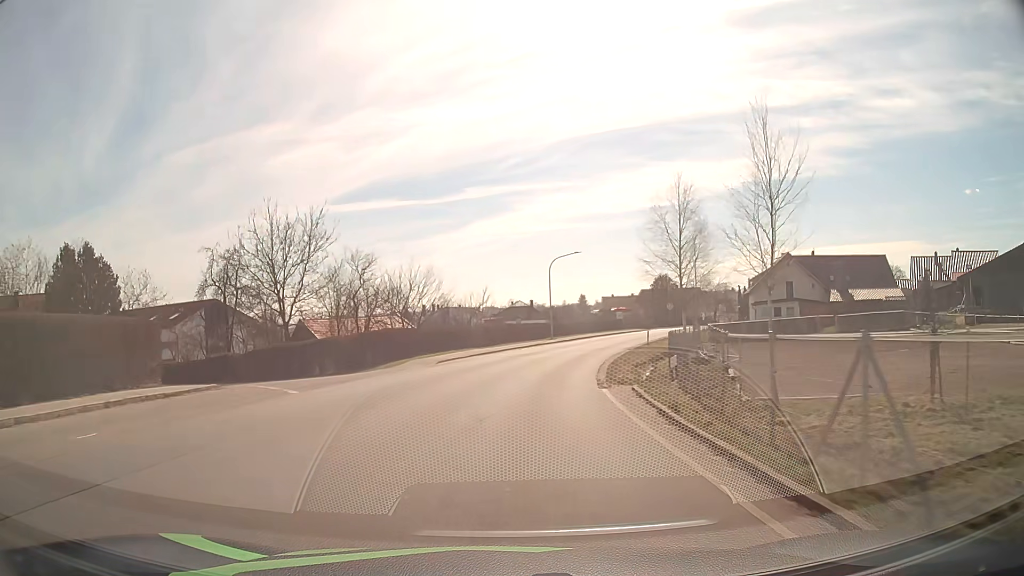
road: tertiary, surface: asphalt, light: Day
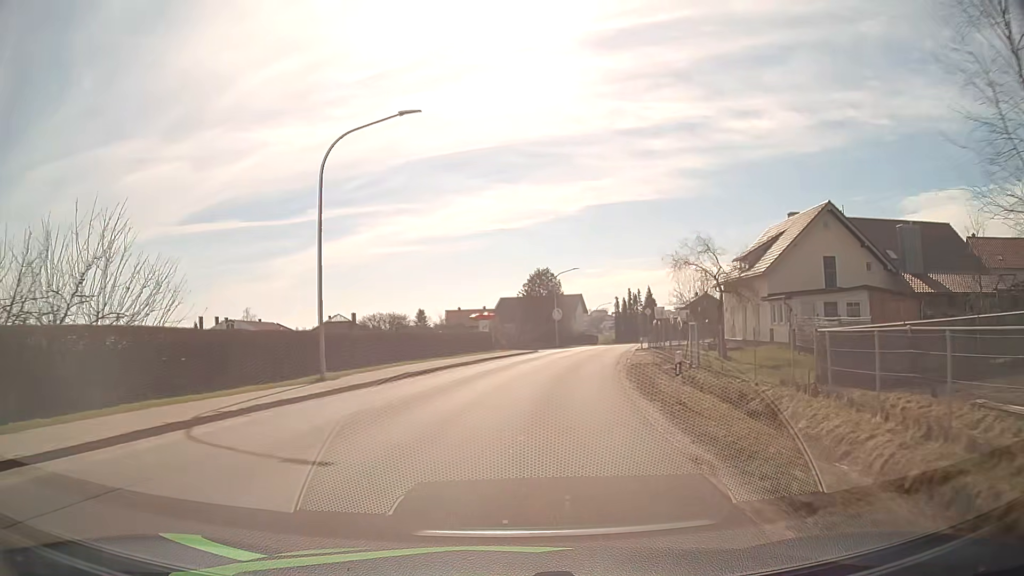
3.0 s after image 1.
(+4.0, +38.0) m; +13°
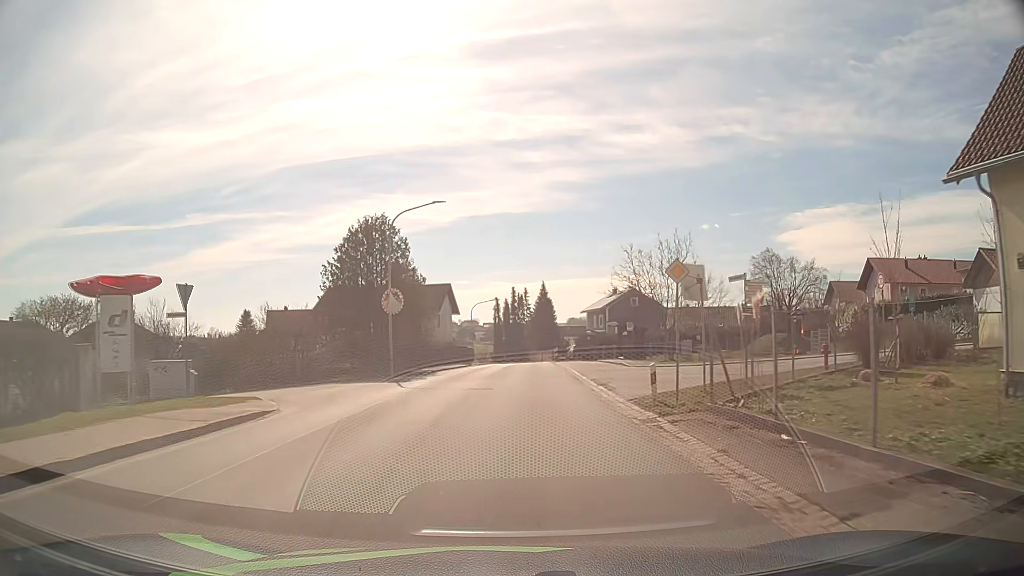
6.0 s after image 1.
(+4.3, +37.4) m; +11°
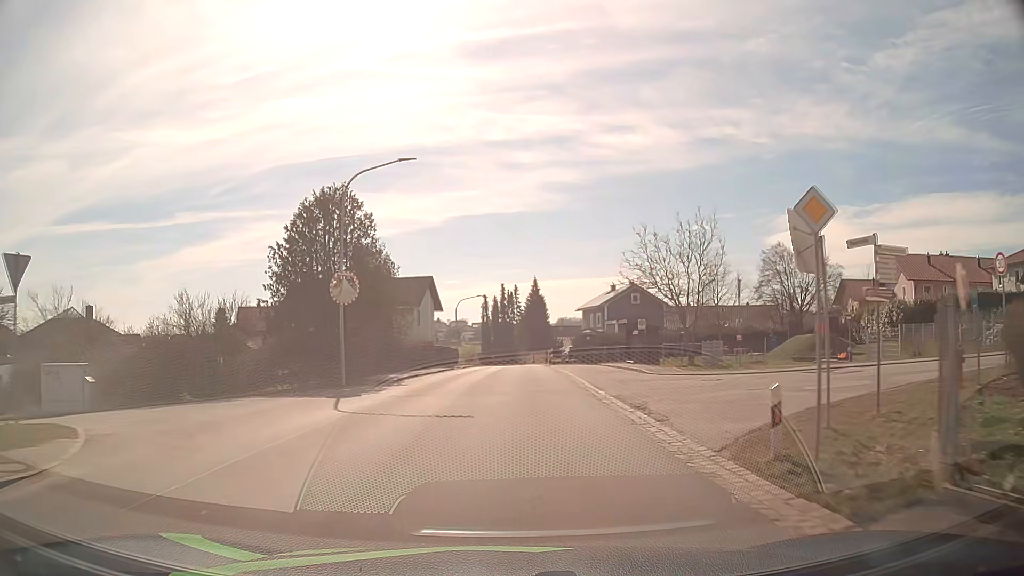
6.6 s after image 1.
(+0.1, +7.5) m; +1°
